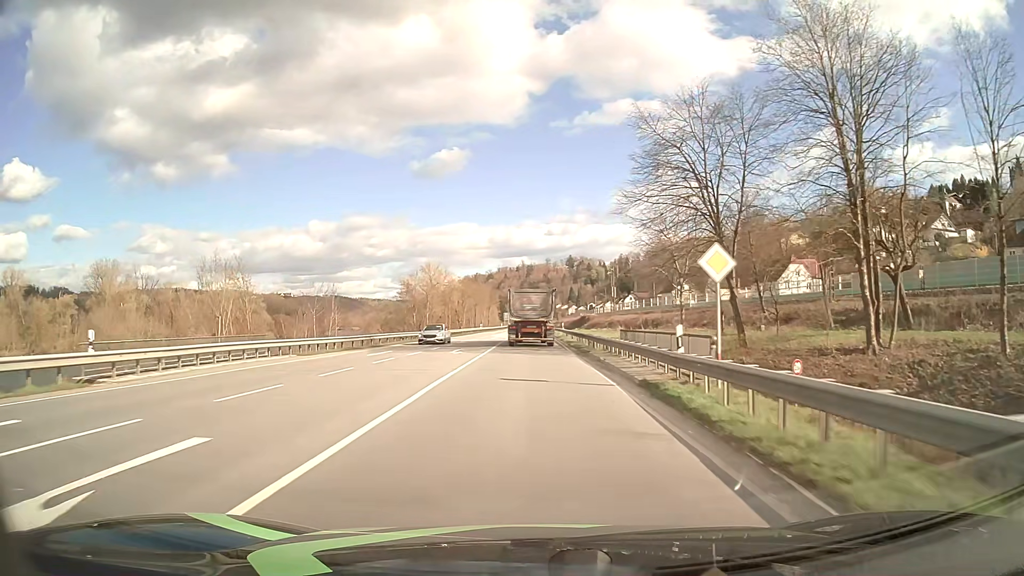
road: primary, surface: asphalt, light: Day
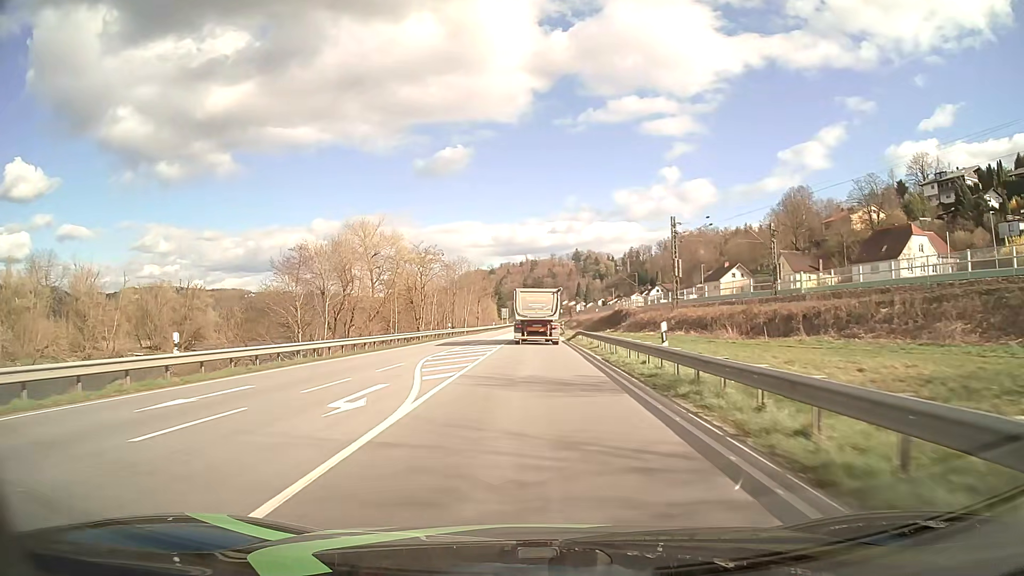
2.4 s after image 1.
(-0.2, +46.5) m; -1°
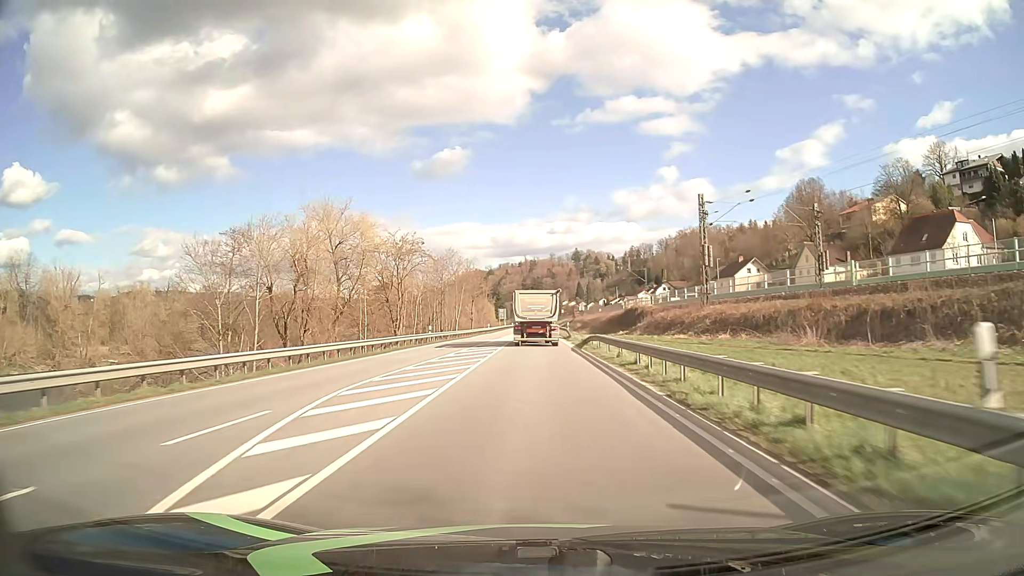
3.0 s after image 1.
(0.0, +11.7) m; 0°
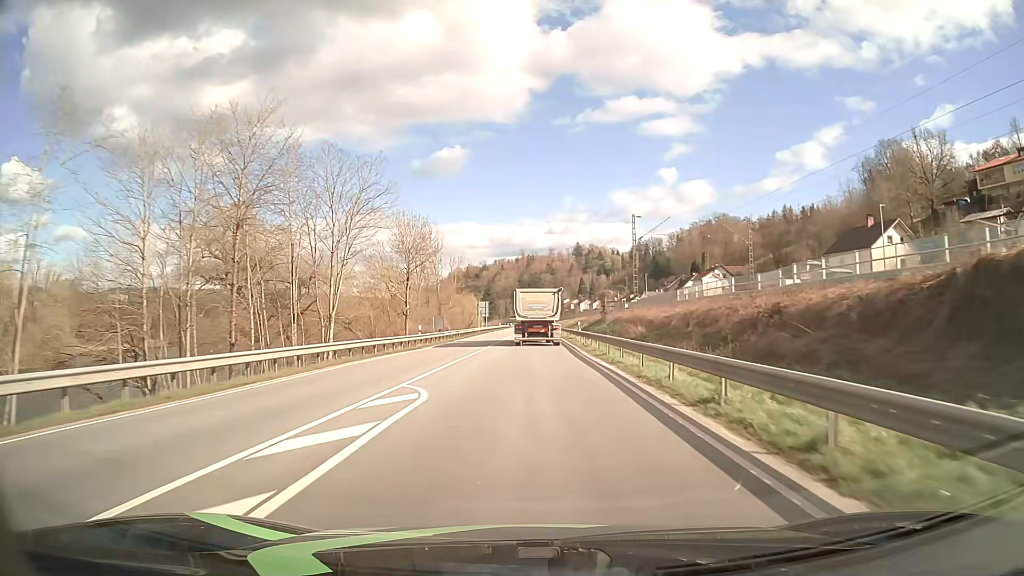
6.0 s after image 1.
(+0.3, +59.3) m; 0°
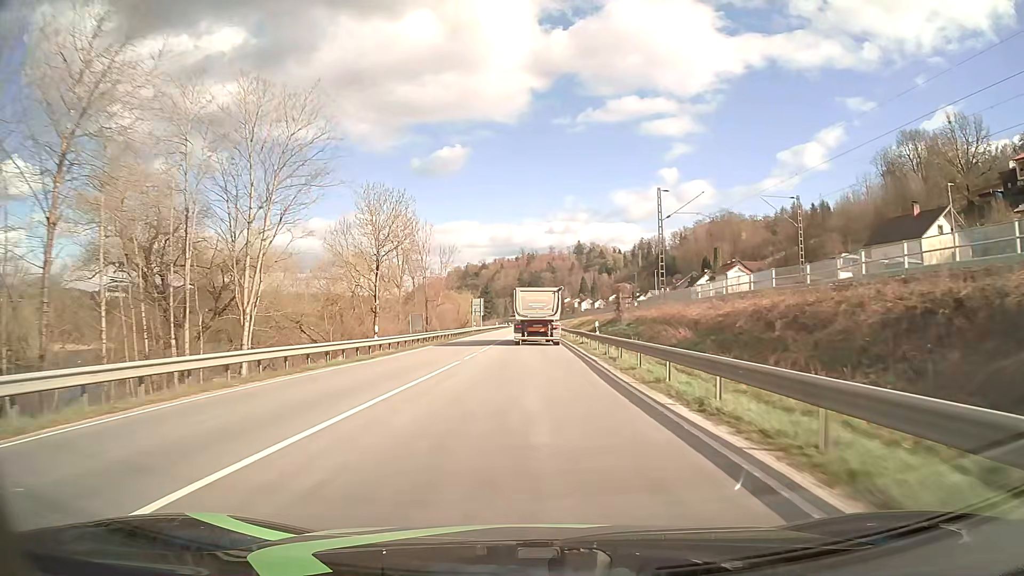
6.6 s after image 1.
(0.0, +11.8) m; 0°
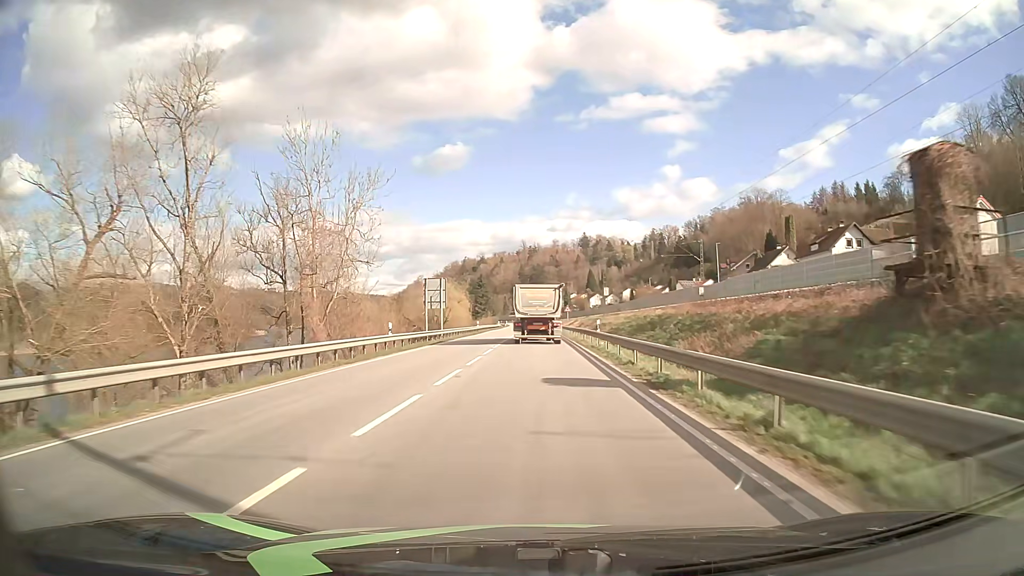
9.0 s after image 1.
(-0.1, +46.9) m; 0°
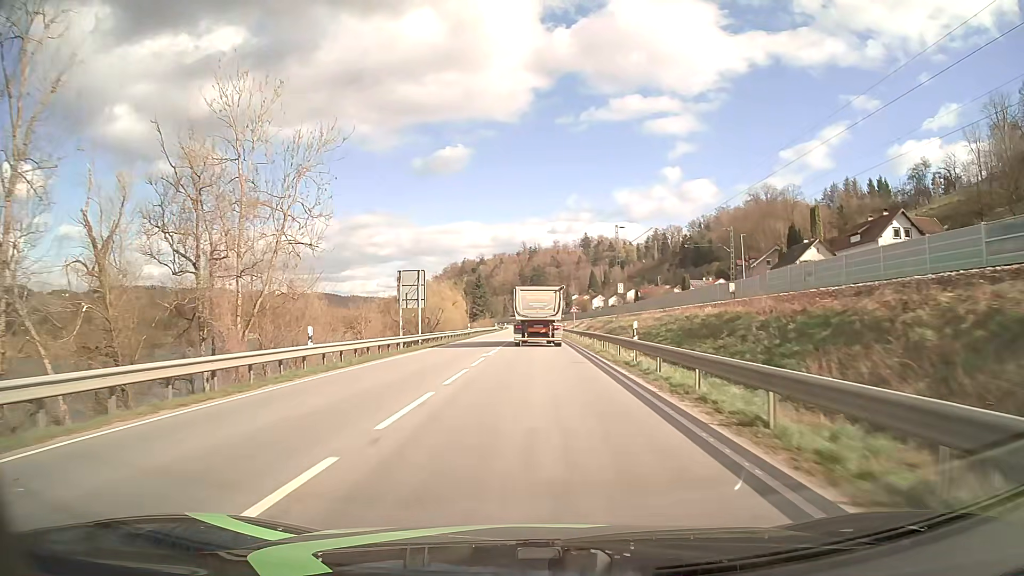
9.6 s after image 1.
(0.0, +11.6) m; 0°
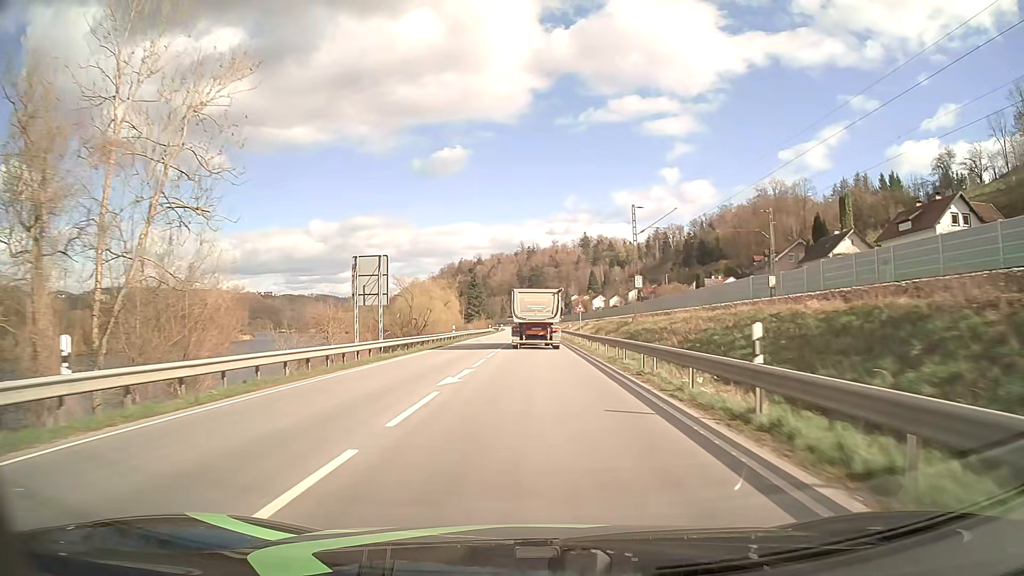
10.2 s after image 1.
(0.0, +11.6) m; 0°
(0, +10) (0, +20) (0, +30) (0, +40) (0, +50) (0, +60) (0, +70) (0, +80) (0, +90) (0, +100) m
